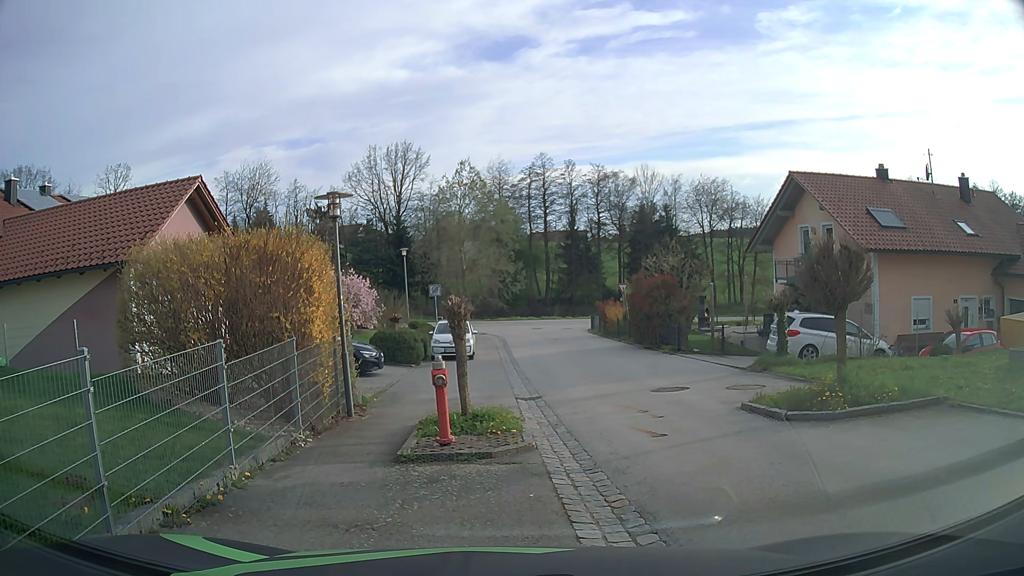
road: secondary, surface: asphalt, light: Day
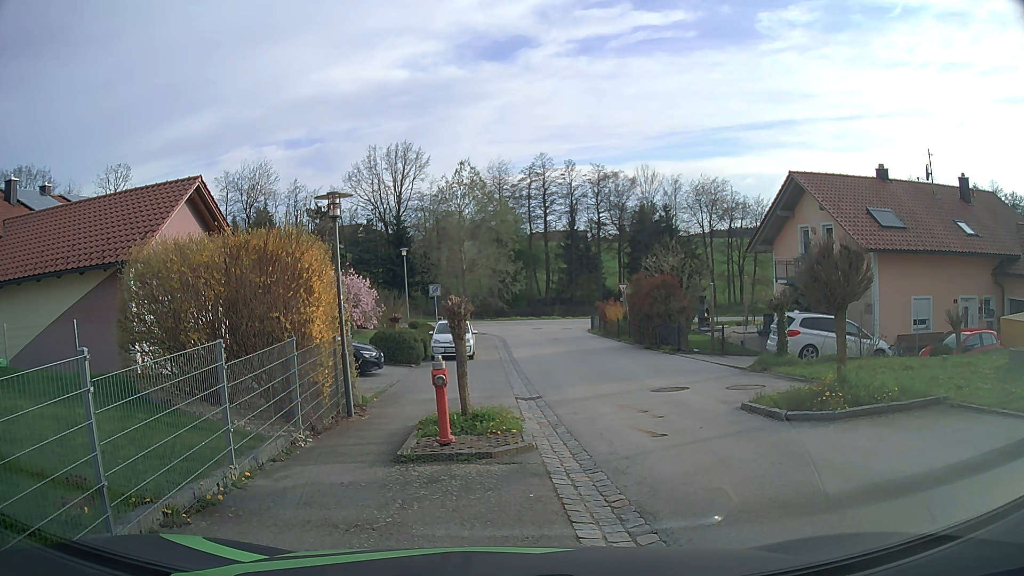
(0.0, 0.0) m; 0°
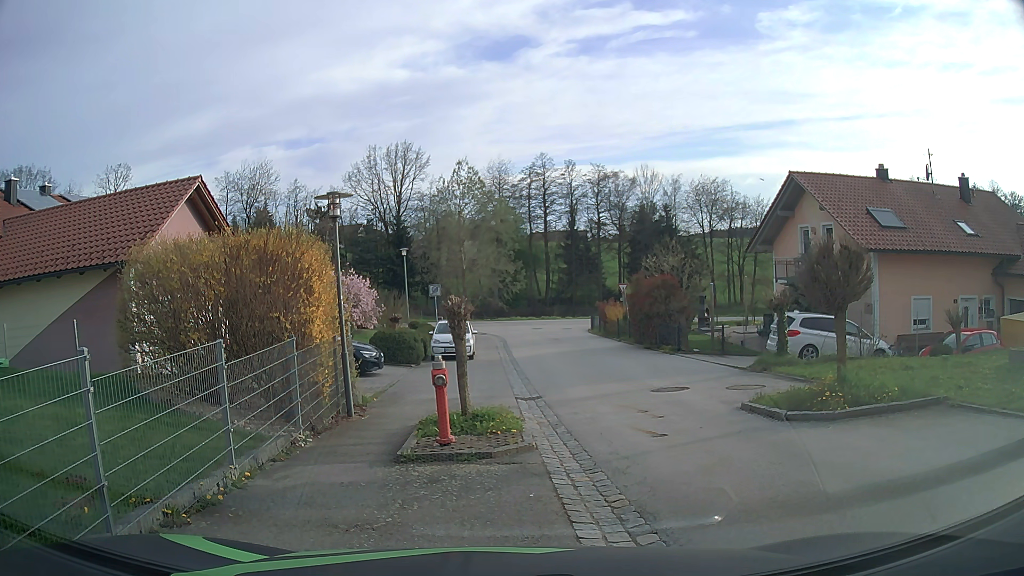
(0.0, 0.0) m; 0°
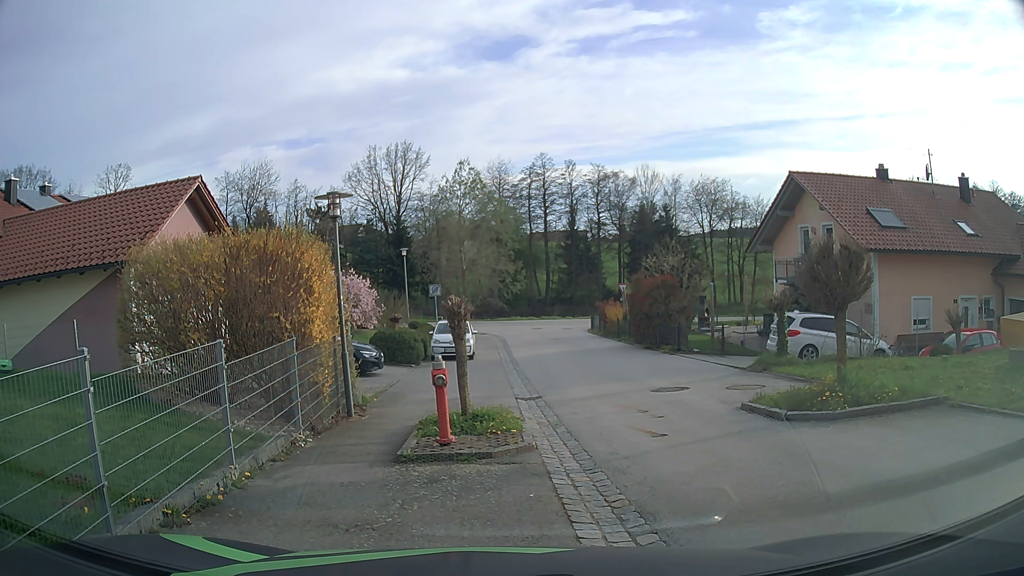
(0.0, 0.0) m; 0°
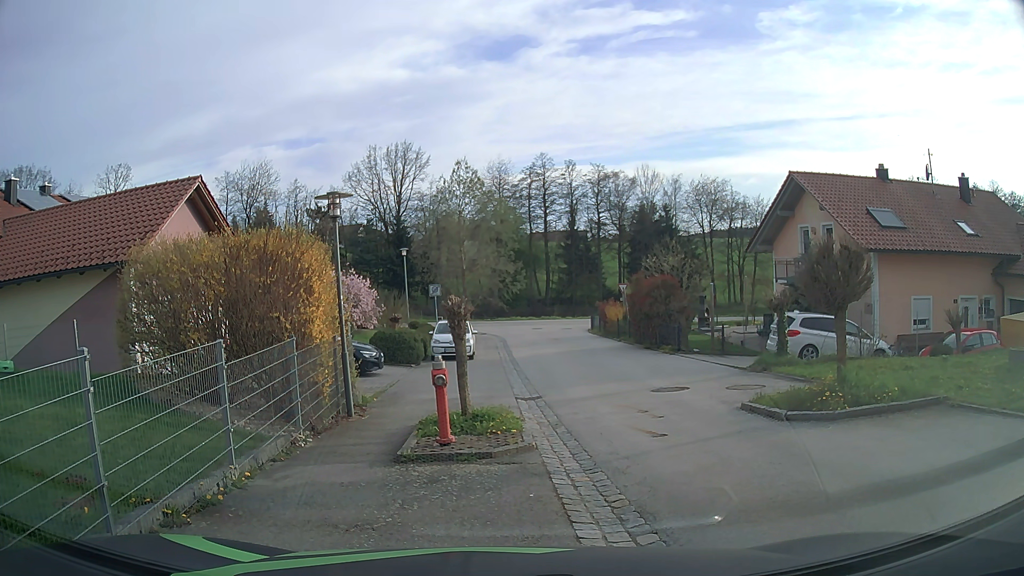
(0.0, 0.0) m; 0°
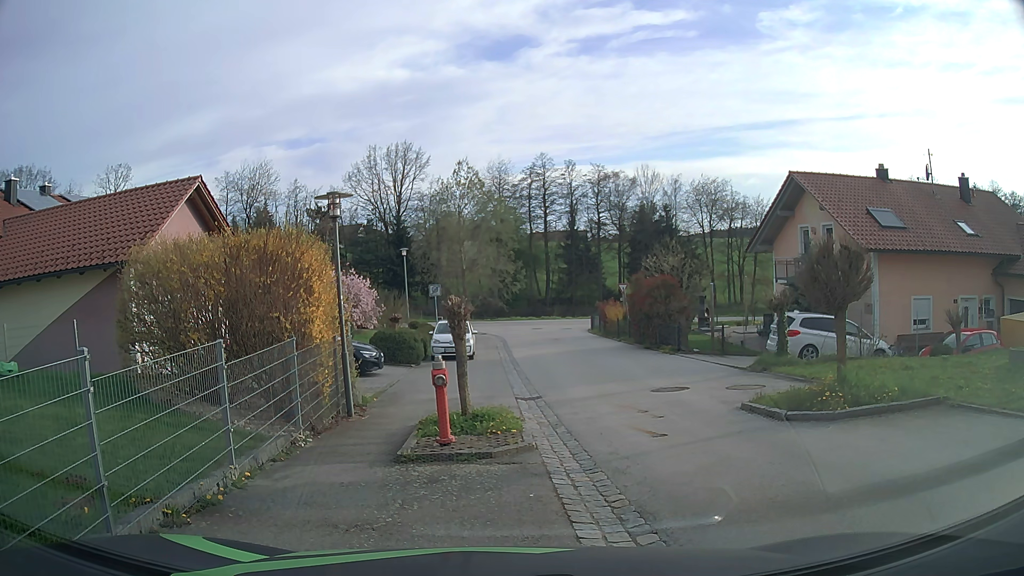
(0.0, 0.0) m; 0°
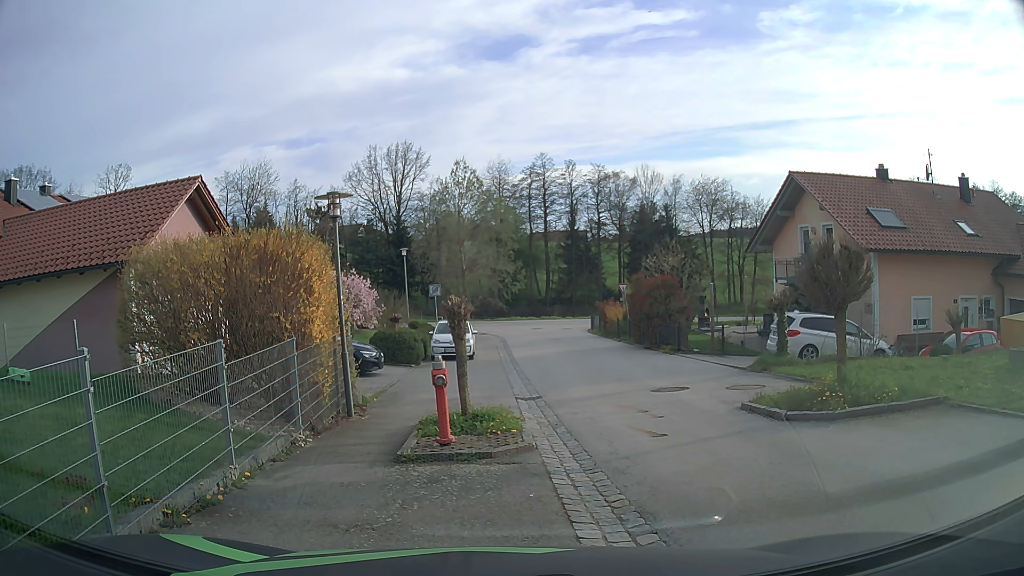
(0.0, 0.0) m; 0°
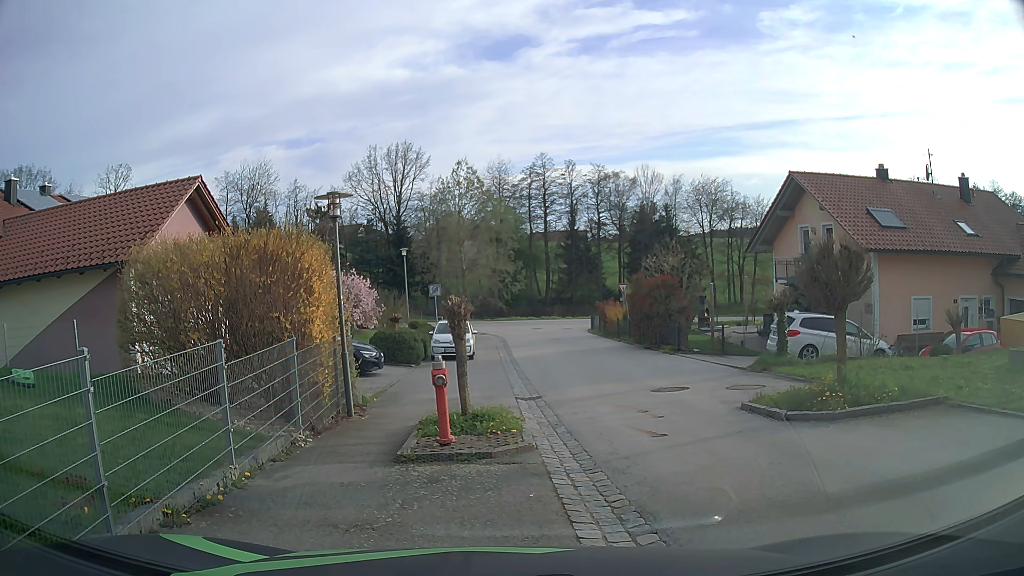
(0.0, 0.0) m; 0°
